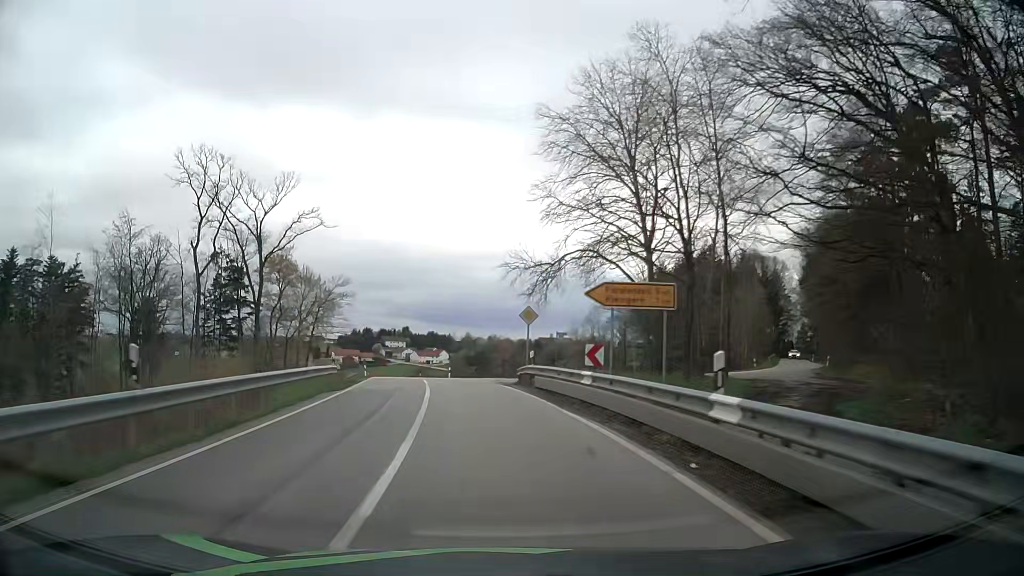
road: secondary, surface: asphalt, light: Day
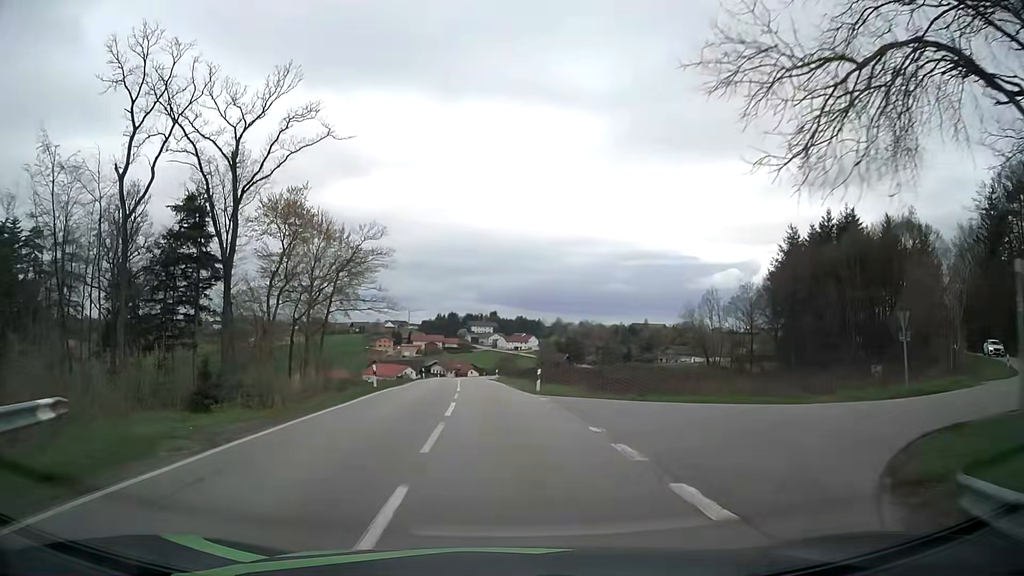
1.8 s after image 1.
(-2.0, +27.0) m; -8°
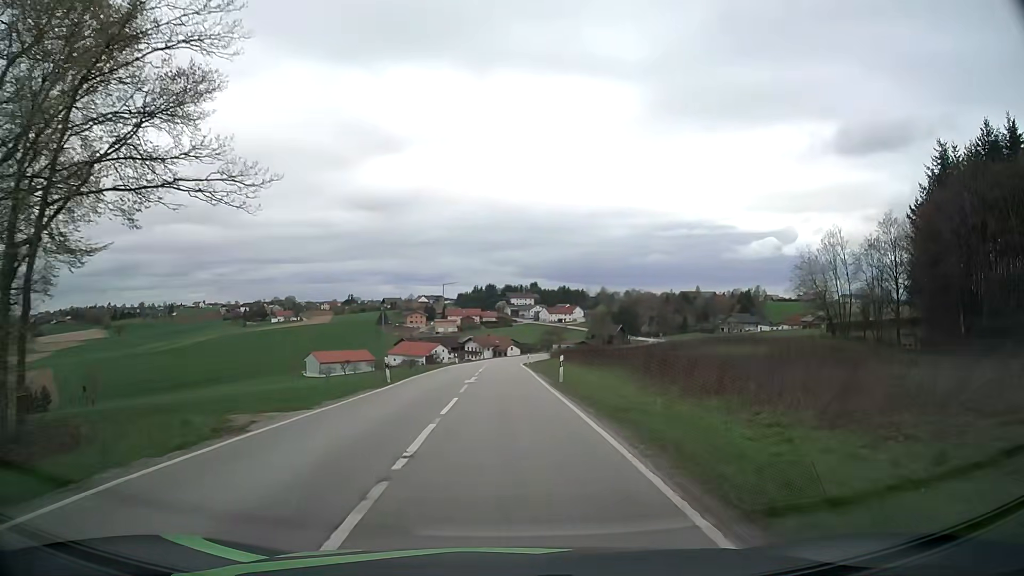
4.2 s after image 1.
(-1.2, +37.1) m; -3°
(0, +10) (0, +20) (0, +30) (0, +40) (0, +50) (0, +60) (0, +70) (0, +80) (+1, +90) (+2, +100) m
